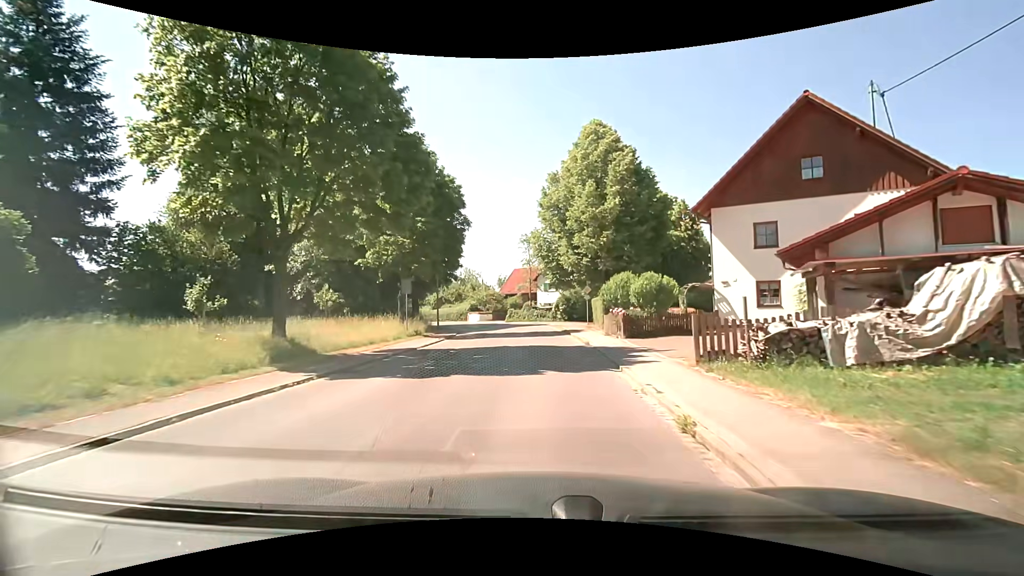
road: tertiary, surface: asphalt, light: Day
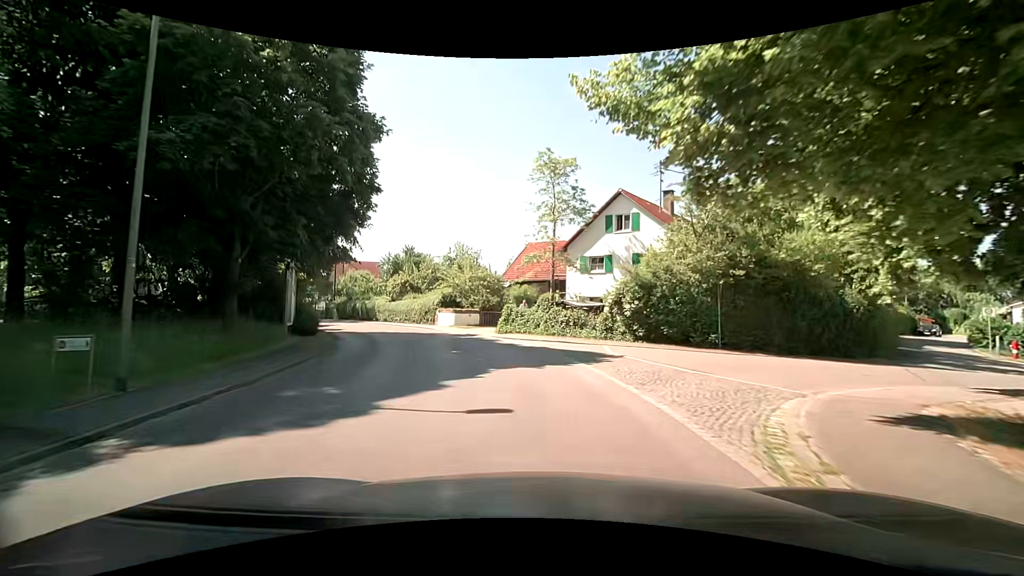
(-0.4, +30.5) m; -3°
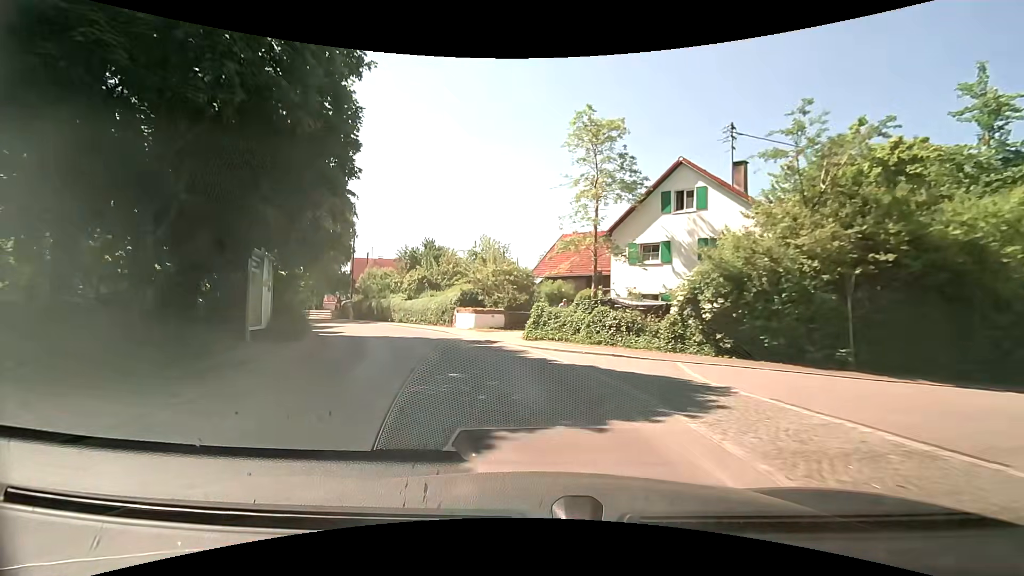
(-0.2, +5.7) m; -4°
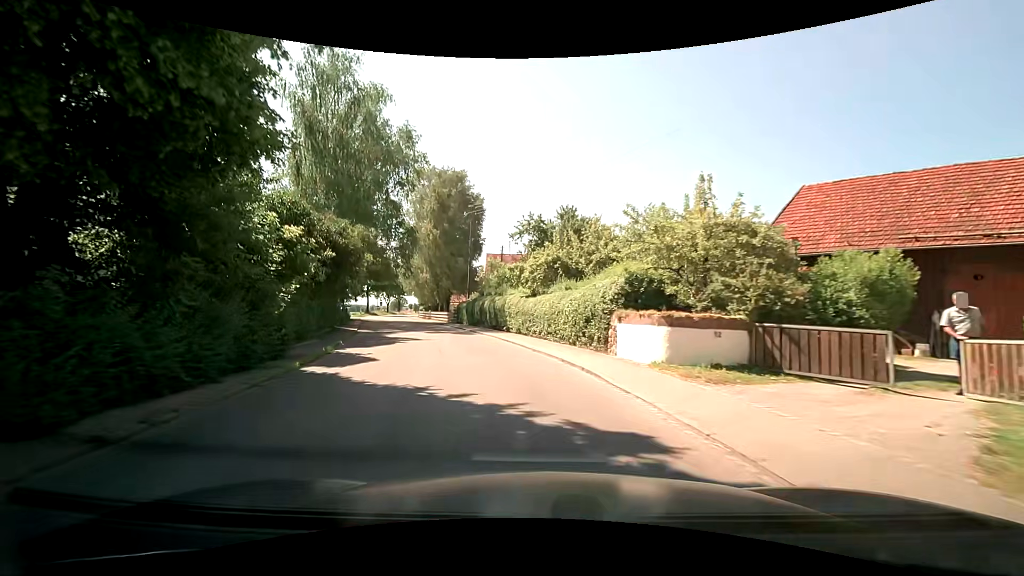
(-2.4, +16.8) m; -16°
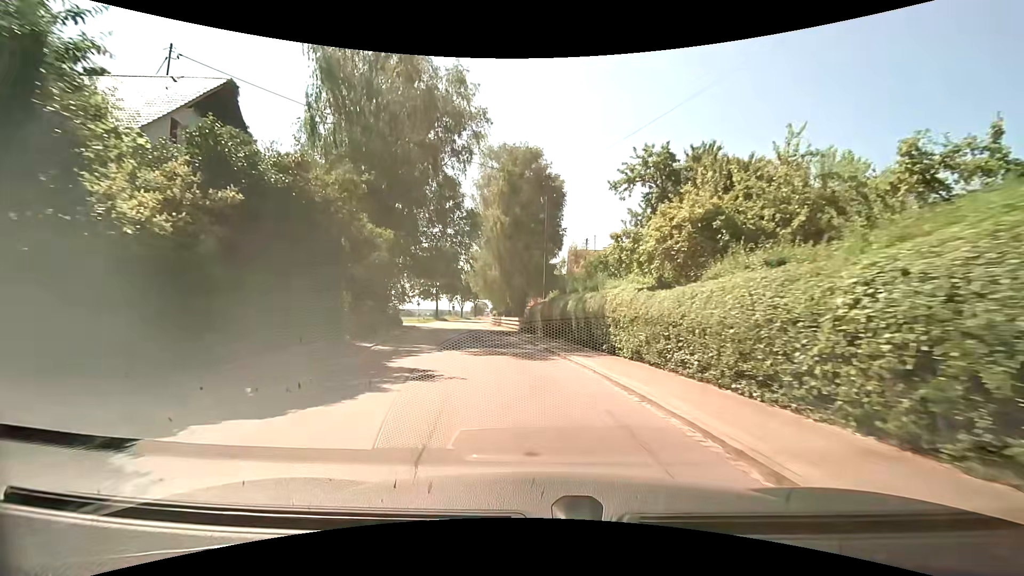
(-1.1, +11.8) m; -9°
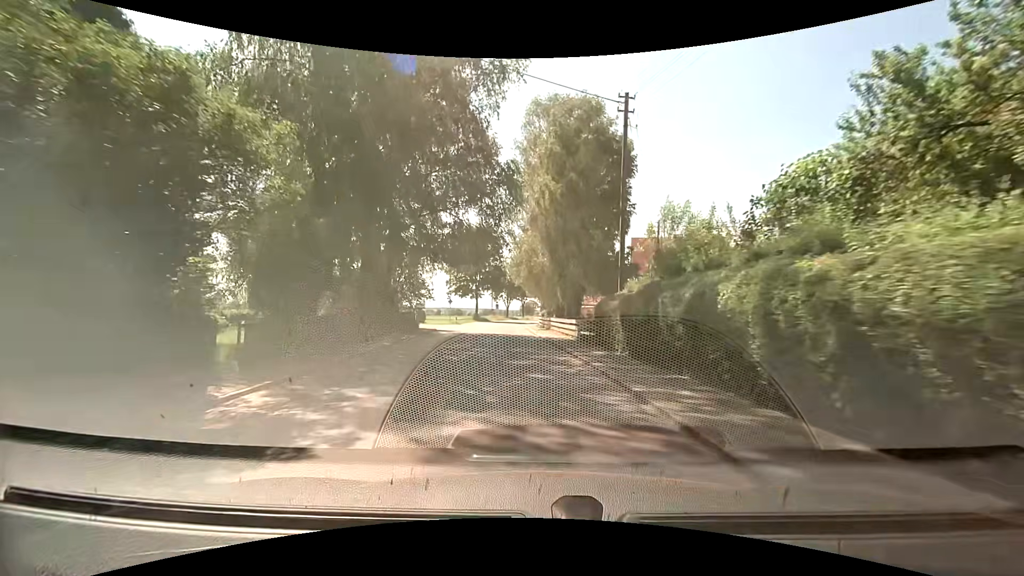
(-0.7, +12.1) m; -6°
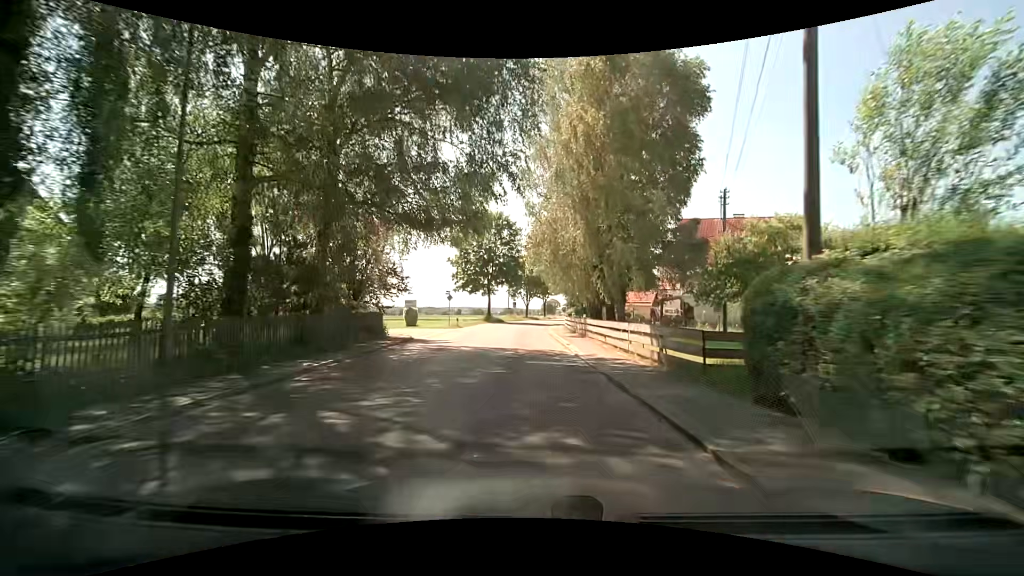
(-0.3, +12.5) m; -2°
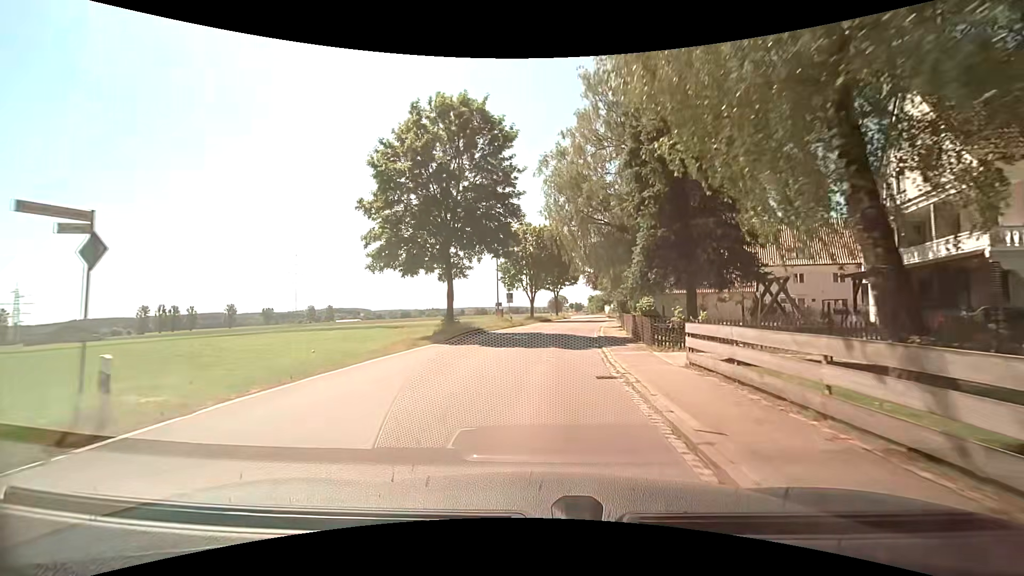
(-0.7, +33.3) m; -1°
(0, +10) (+1, +20) (+2, +30) (+3, +40) (+5, +50) (+6, +60) (+8, +69) (+9, +79) (+10, +89) (+11, +99) m
